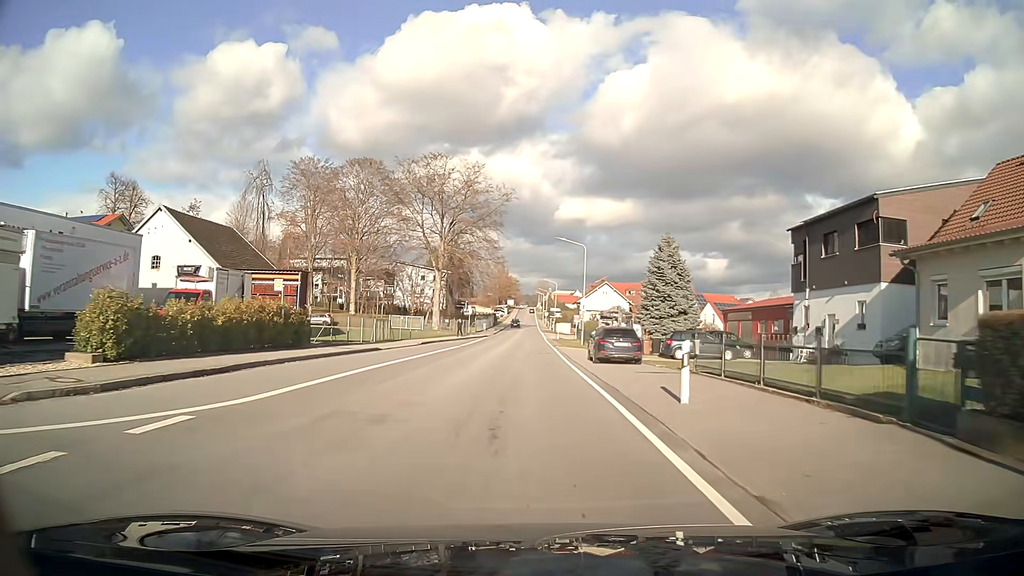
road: tertiary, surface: asphalt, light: Day
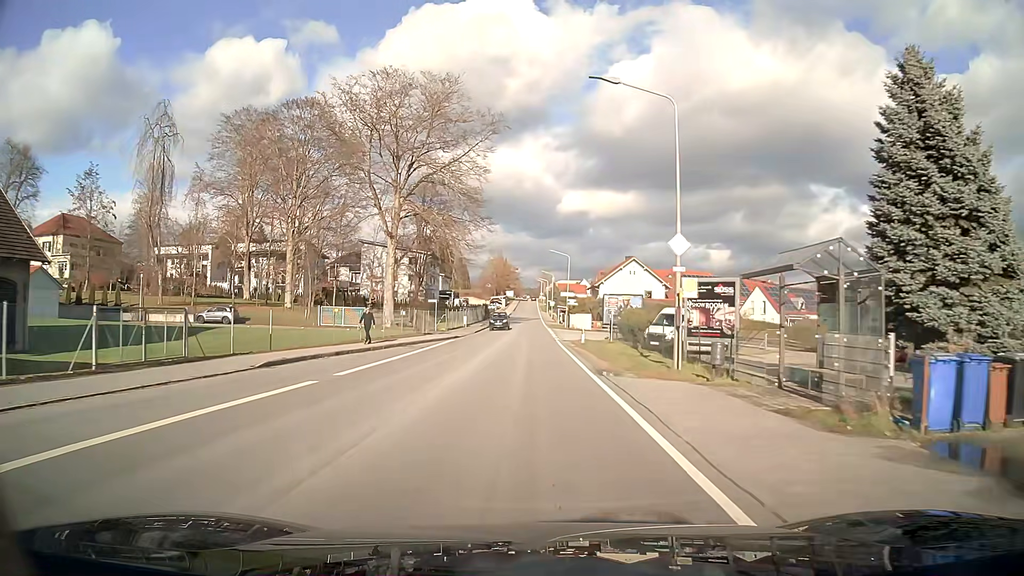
(0.0, +30.7) m; 0°
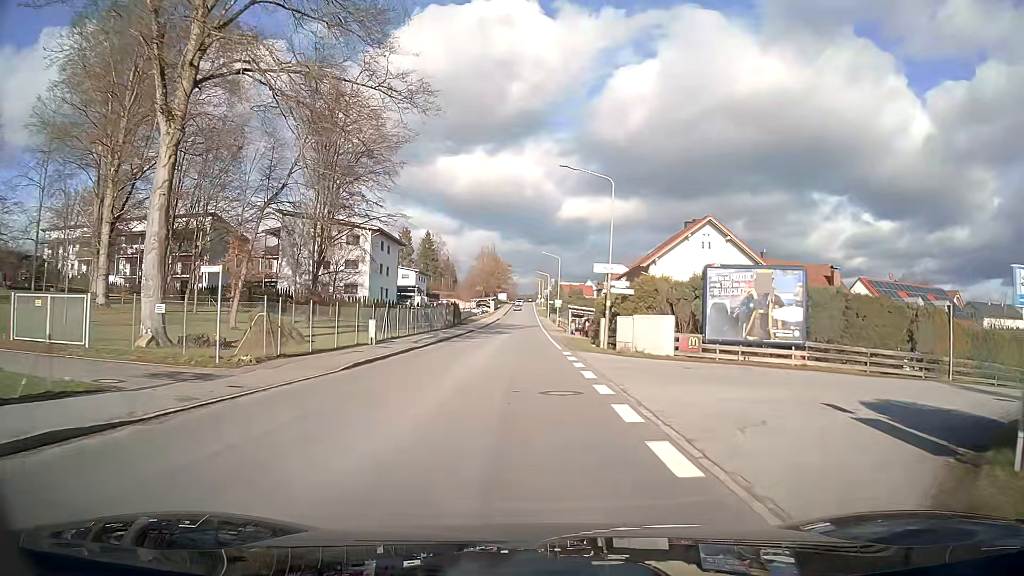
(+0.2, +38.3) m; 0°
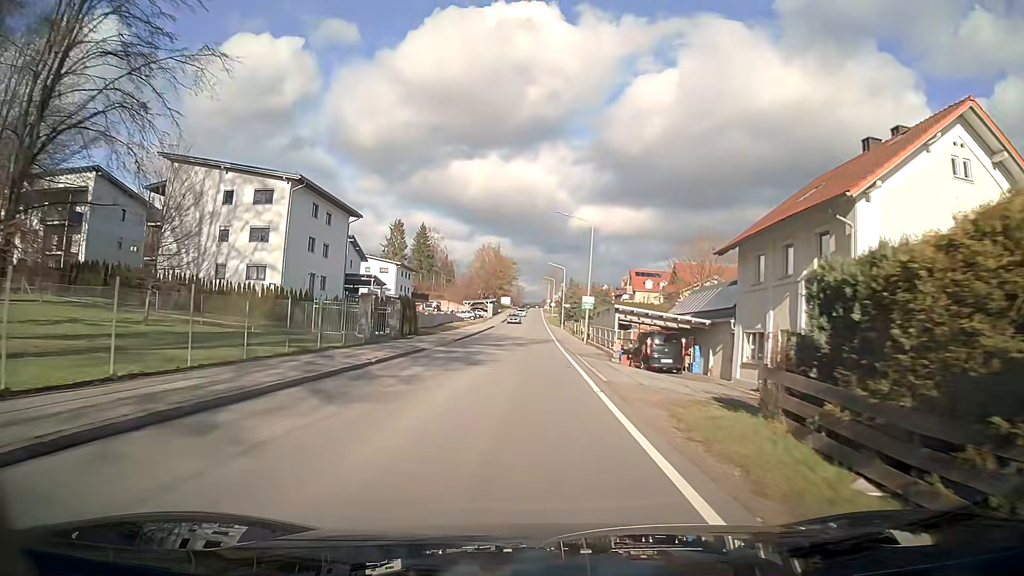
(-0.2, +30.2) m; -1°
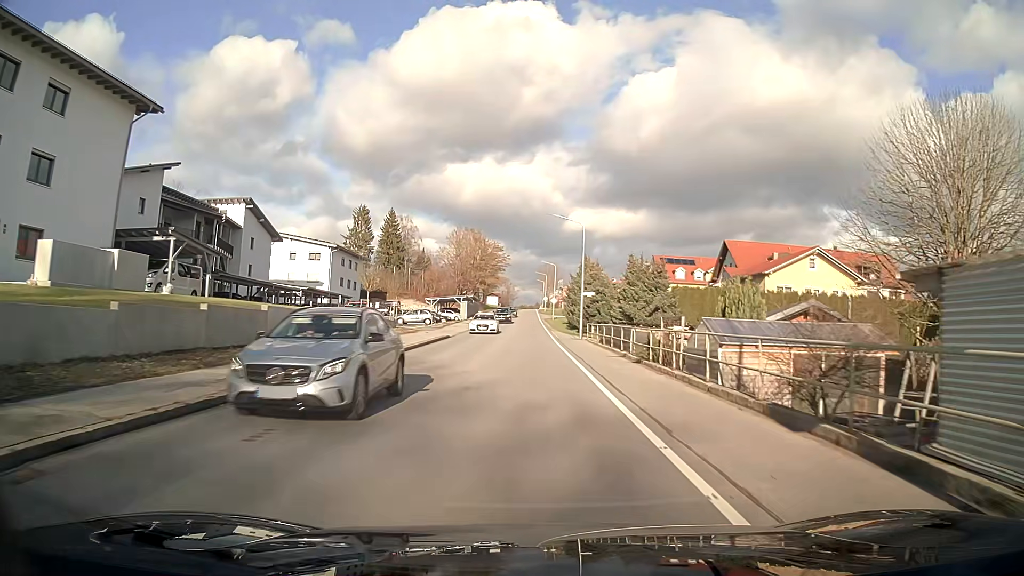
(+0.3, +37.7) m; +1°
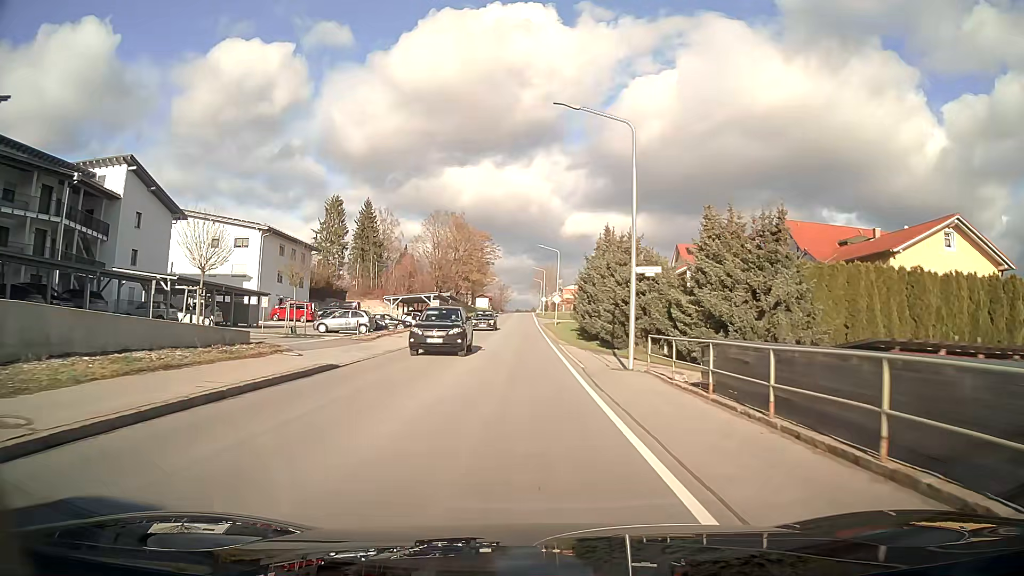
(+0.1, +22.6) m; 0°
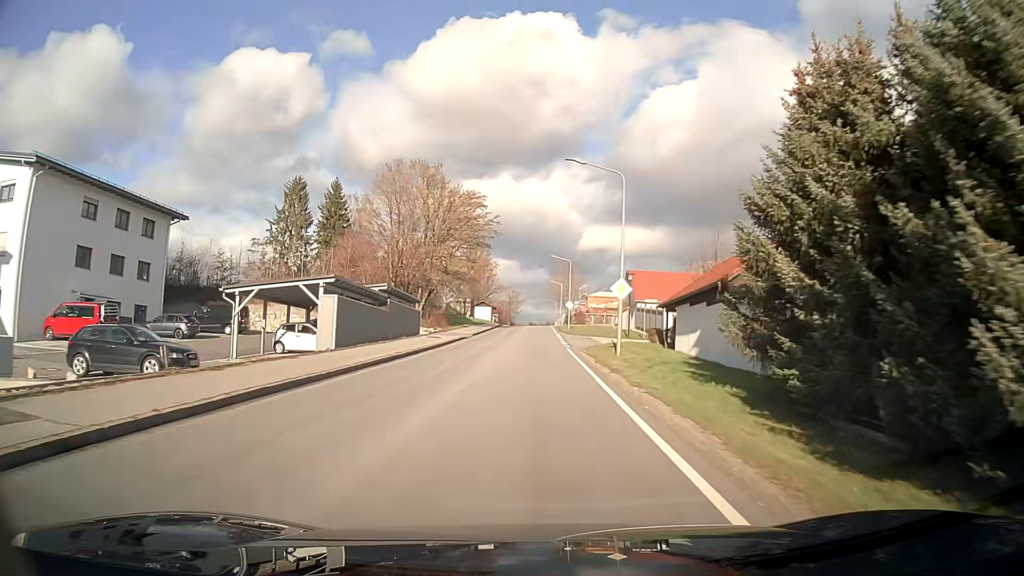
(-0.6, +37.6) m; -1°
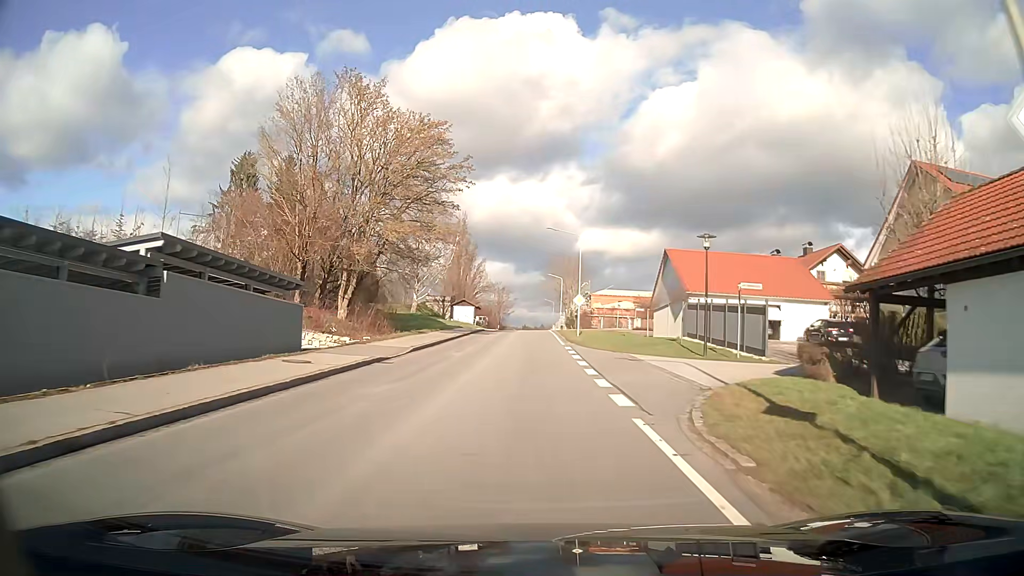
(+0.3, +22.4) m; 0°
(0, +10) (0, +20) (0, +30) (0, +40) (0, +50) (0, +60) (0, +70) (0, +80) (0, +90) (0, +100) m
